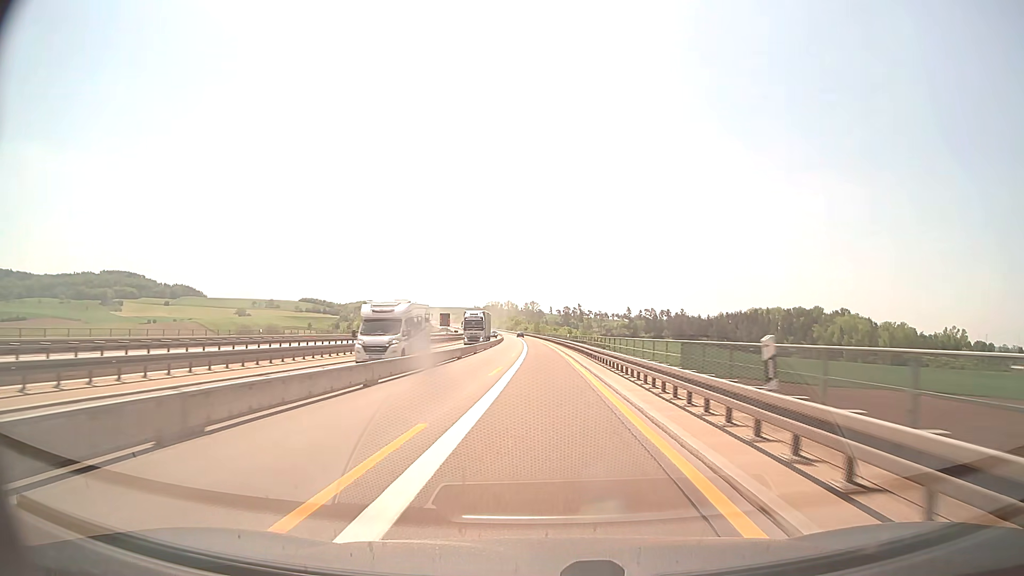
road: motorway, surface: concrete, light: Day
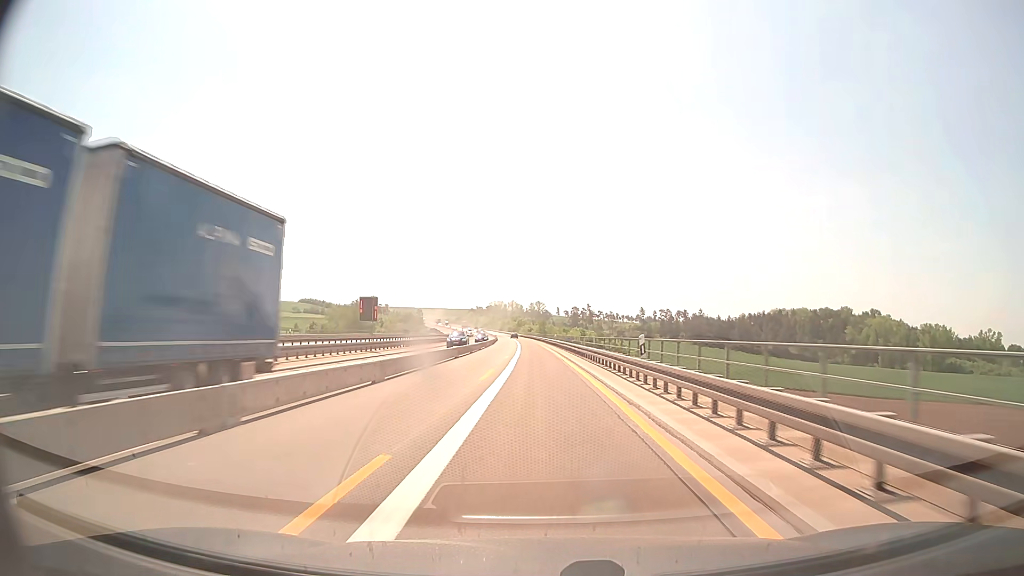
(-0.1, +39.0) m; -1°
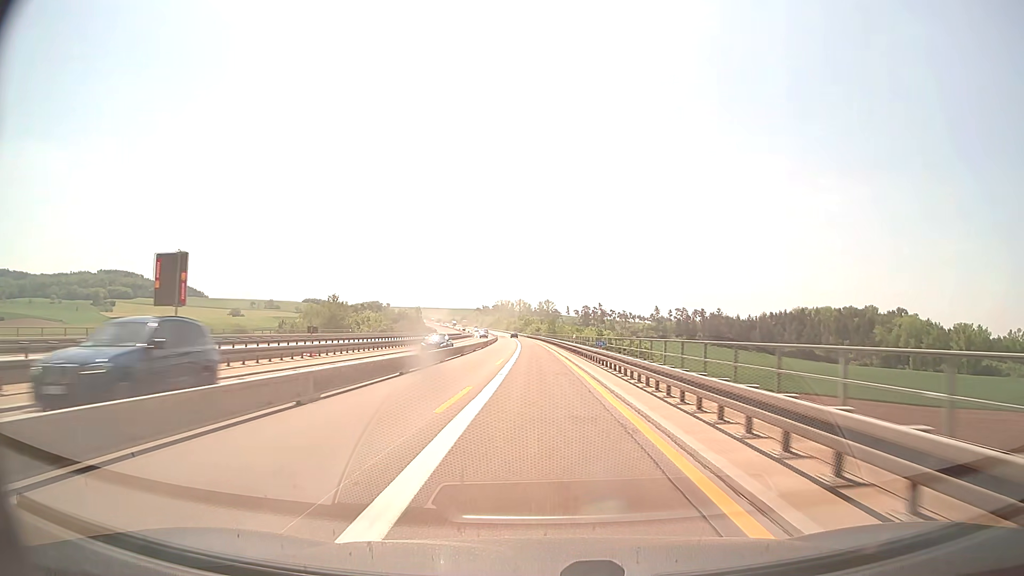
(-0.1, +26.0) m; -1°
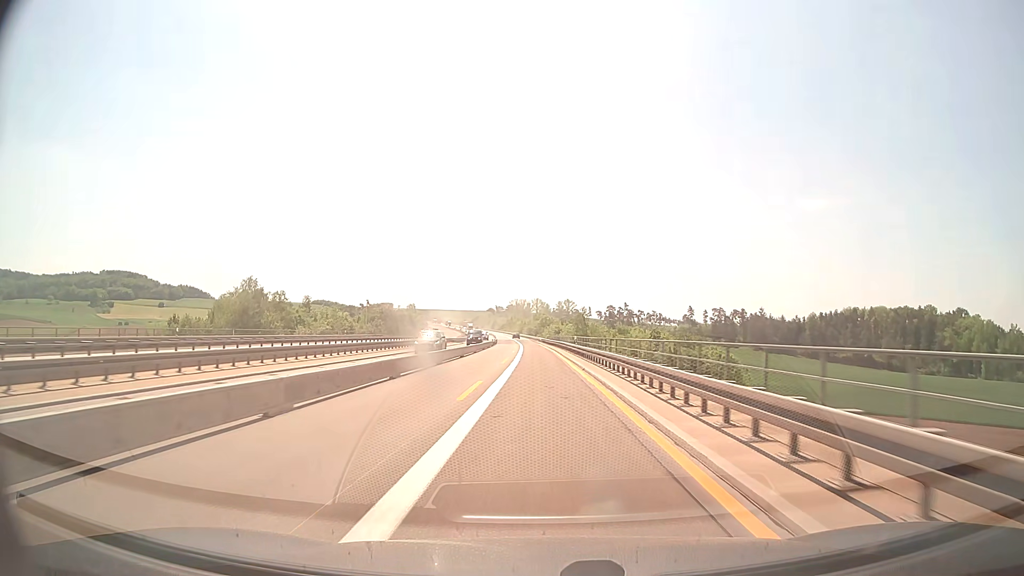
(-0.8, +52.0) m; -2°
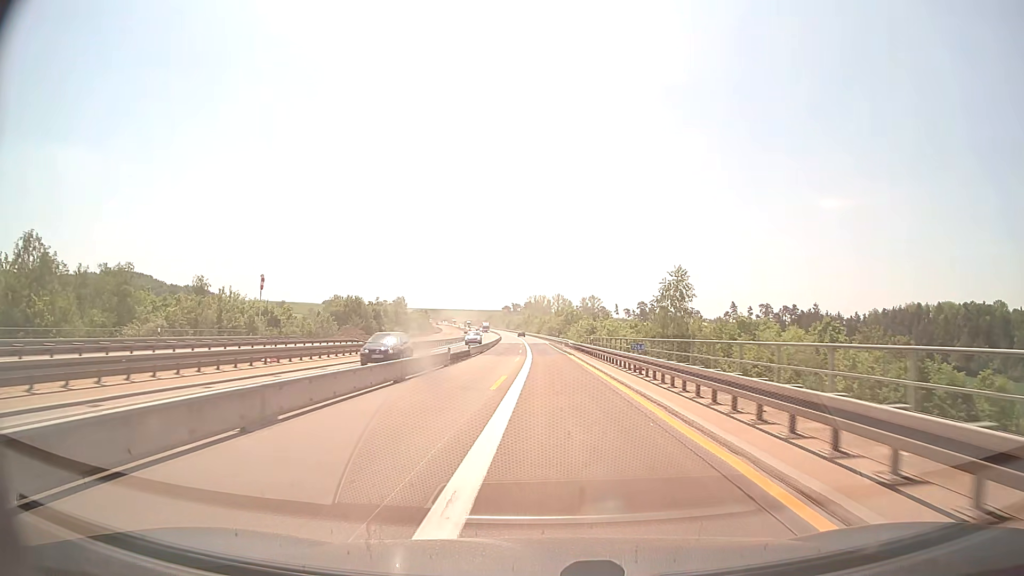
(-1.0, +52.0) m; -2°
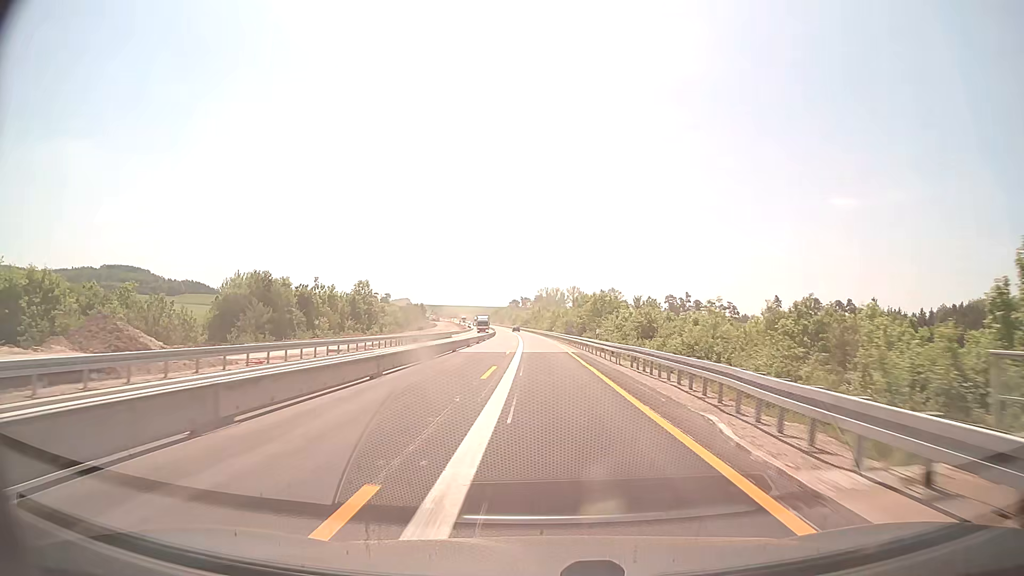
(-0.3, +52.1) m; -1°
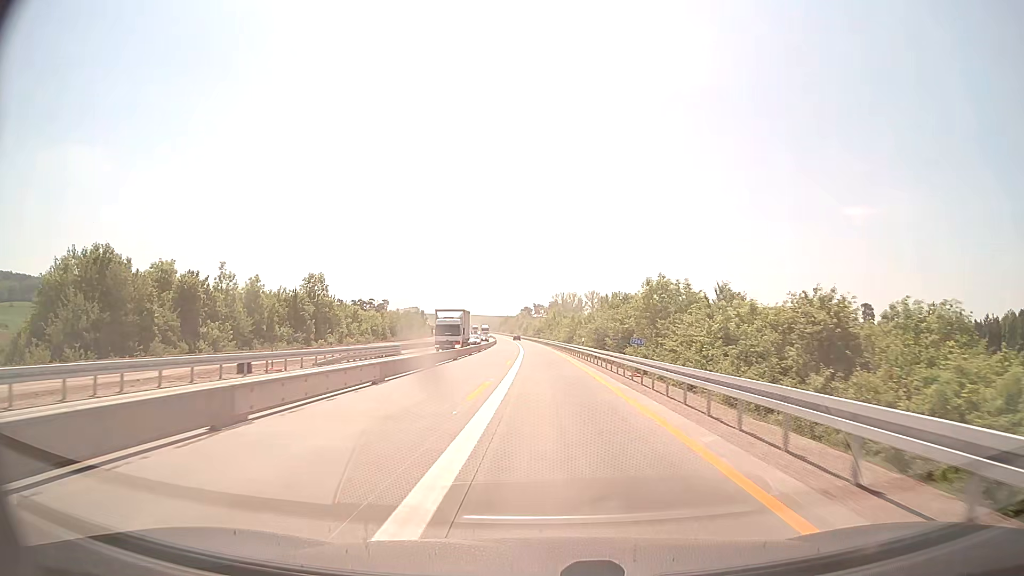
(-0.4, +39.0) m; -1°
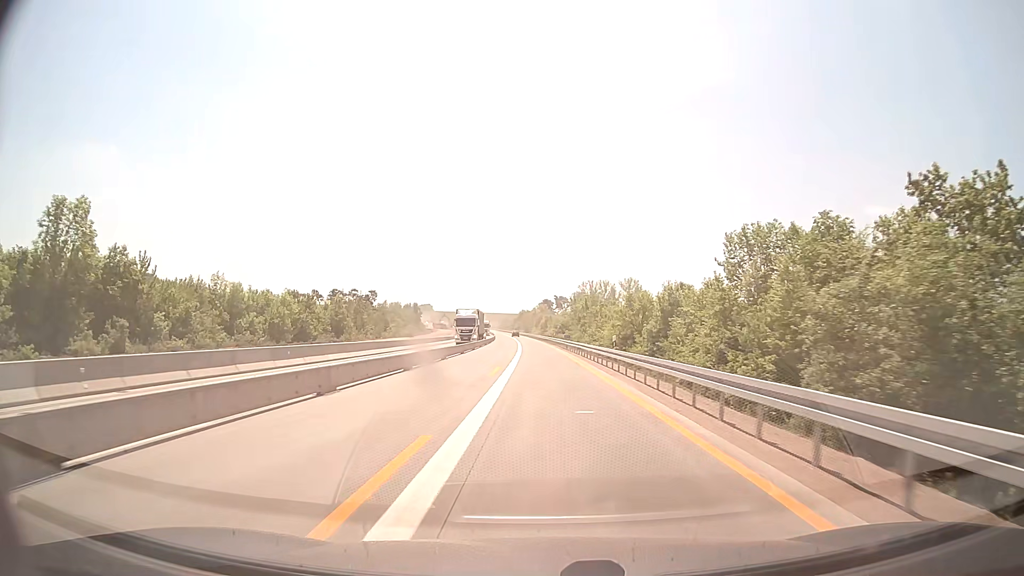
(-1.0, +65.0) m; -2°
(0, +10) (0, +20) (0, +30) (0, +40) (-1, +50) (-1, +60) (-1, +70) (-2, +80) (-2, +90) (-3, +100) m
